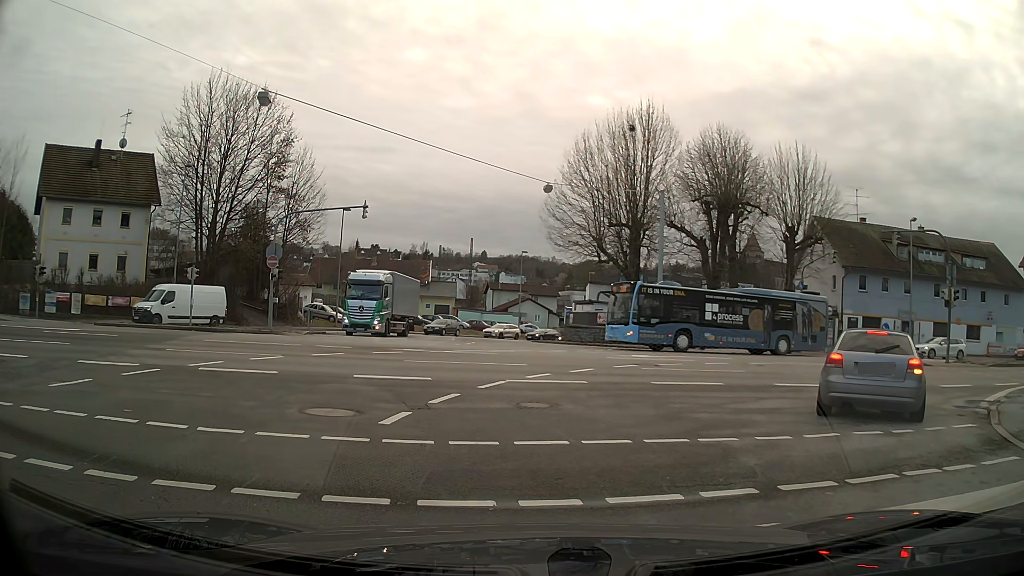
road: primary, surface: asphalt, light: Day
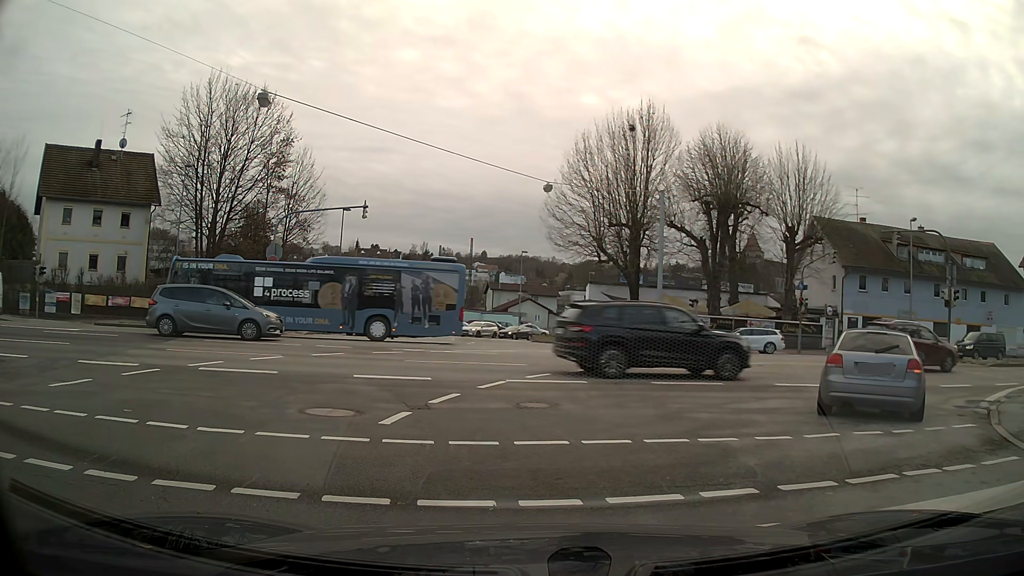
(0.0, 0.0) m; 0°
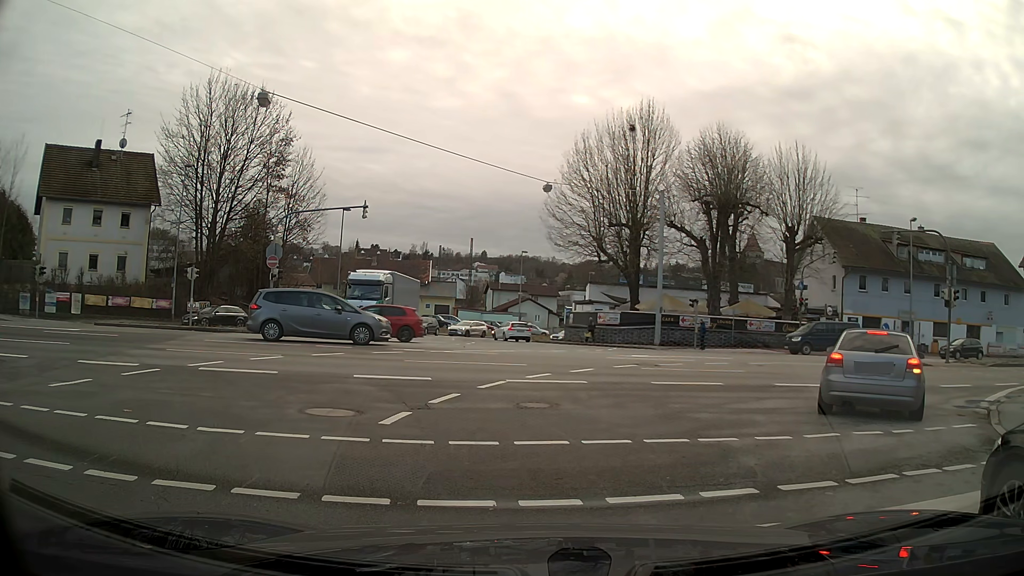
(0.0, 0.0) m; 0°
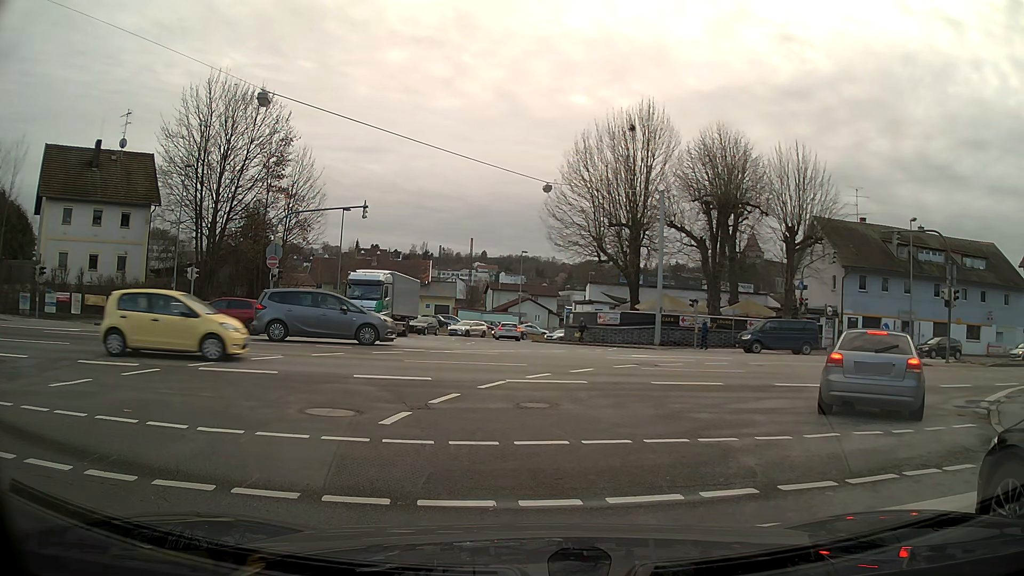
(0.0, 0.0) m; 0°
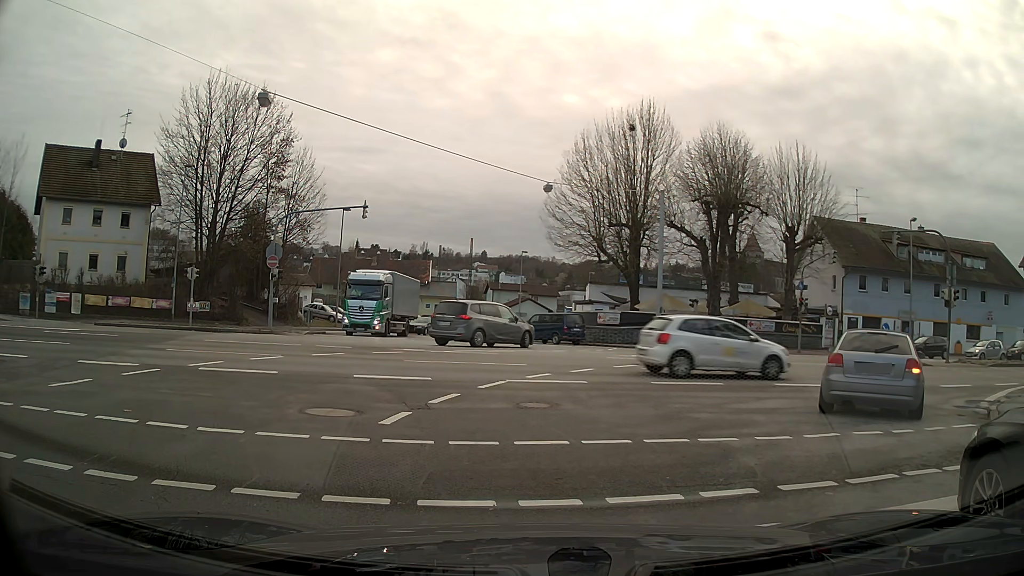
(0.0, 0.0) m; 0°
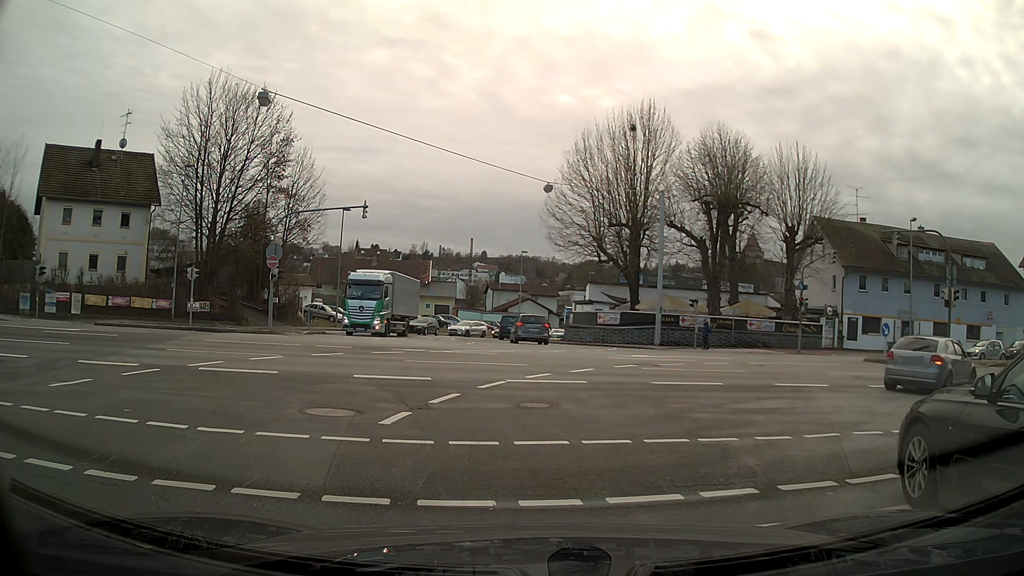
(0.0, 0.0) m; 0°
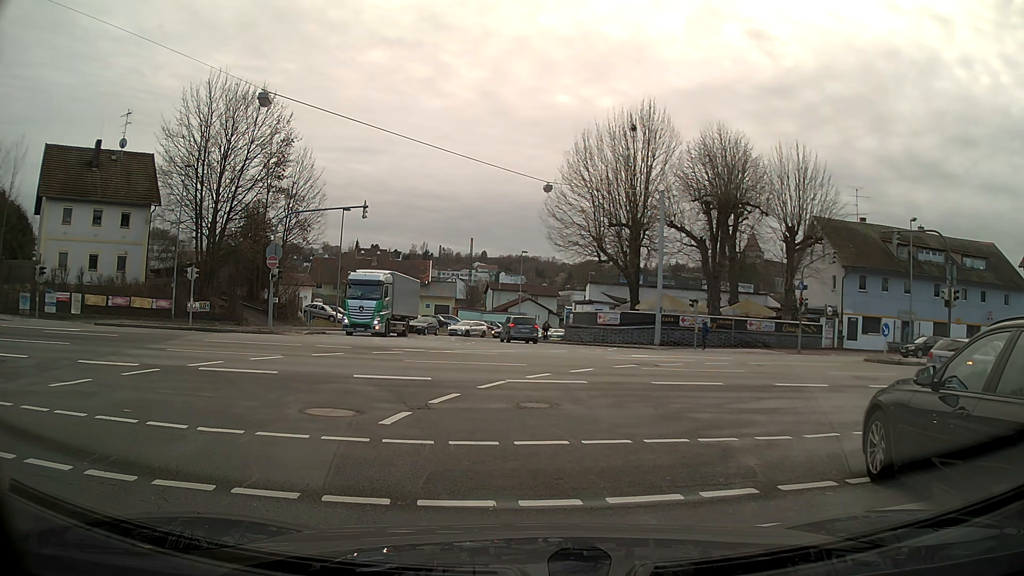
(0.0, 0.0) m; 0°
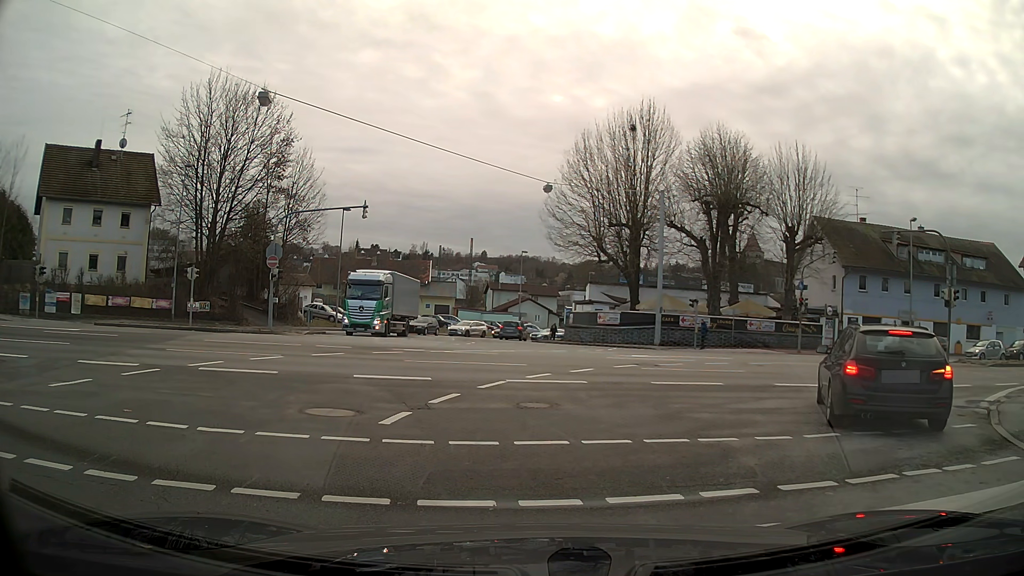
(0.0, 0.0) m; 0°
